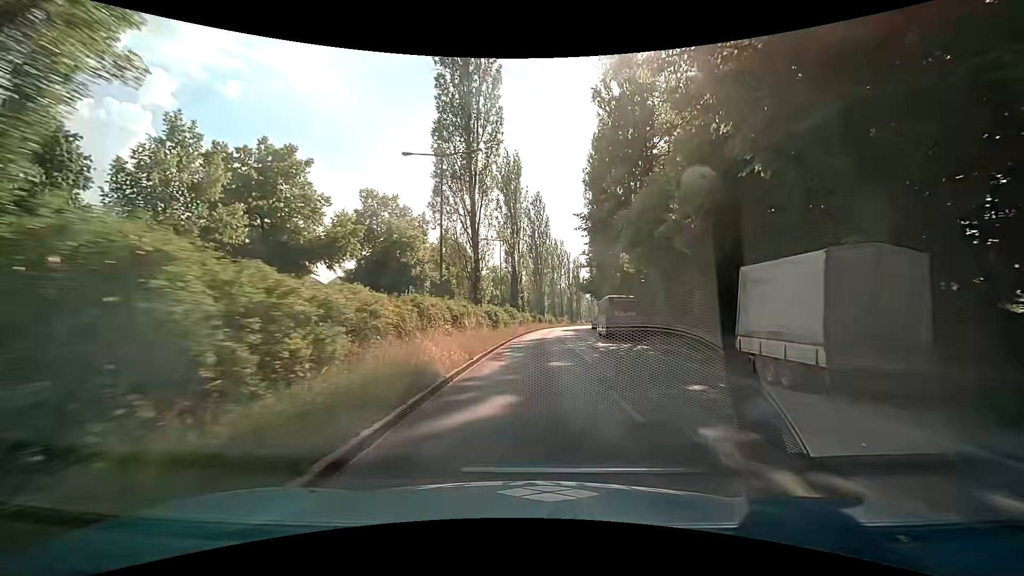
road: secondary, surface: asphalt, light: Day
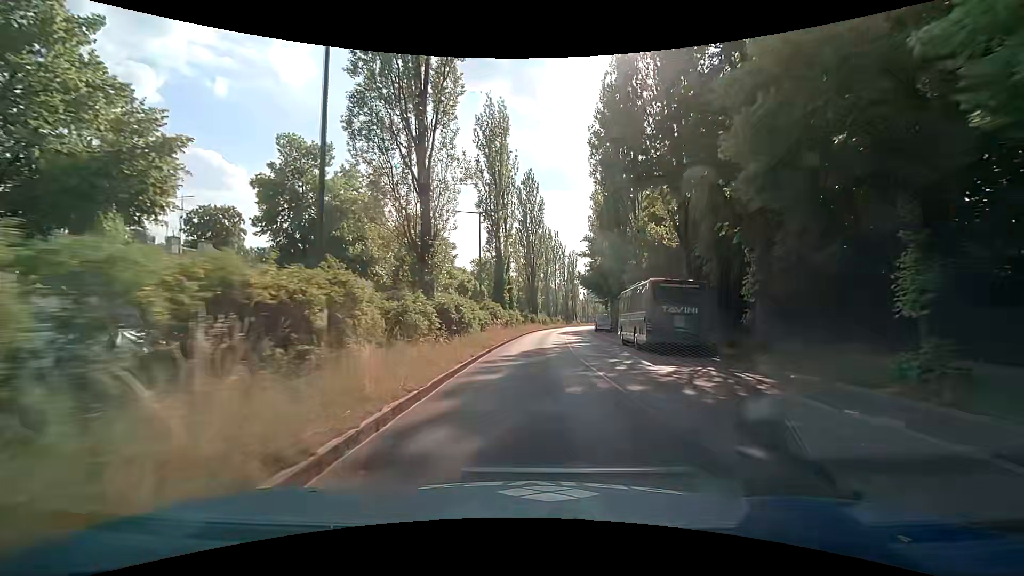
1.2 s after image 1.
(+0.2, +14.7) m; +1°
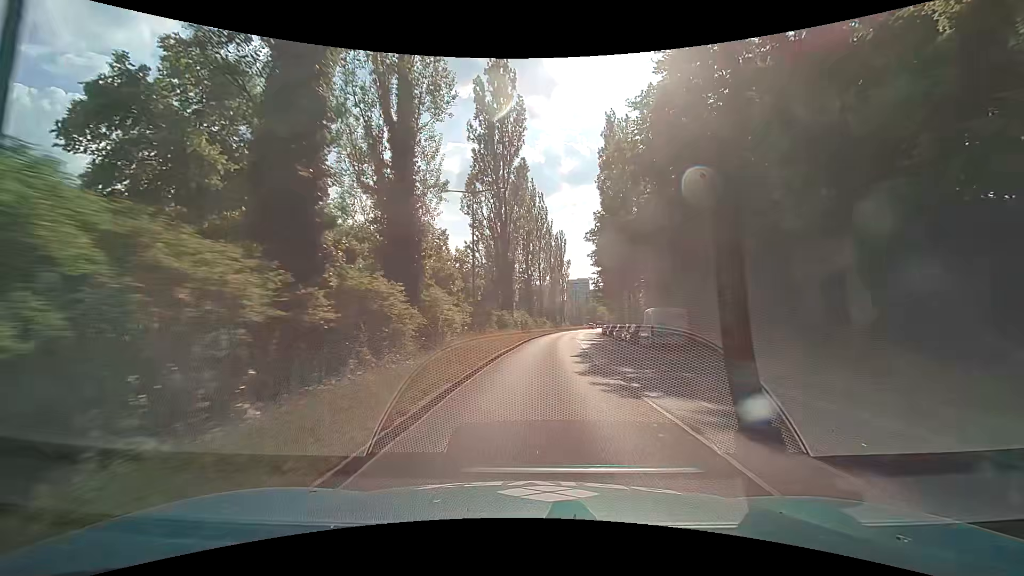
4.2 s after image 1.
(+0.7, +37.6) m; +2°
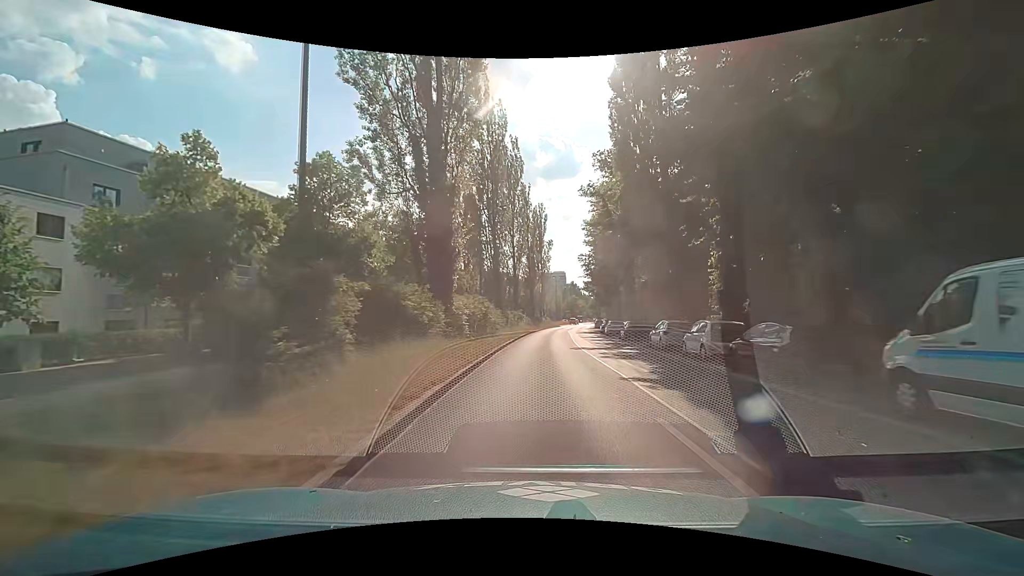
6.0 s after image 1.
(+0.6, +23.2) m; +3°
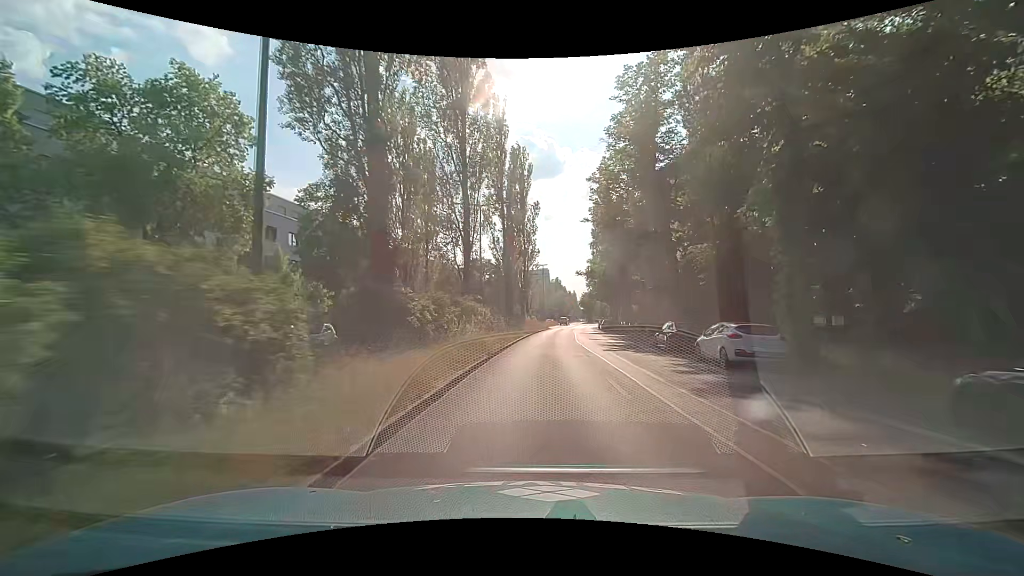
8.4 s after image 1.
(+0.7, +31.4) m; +2°
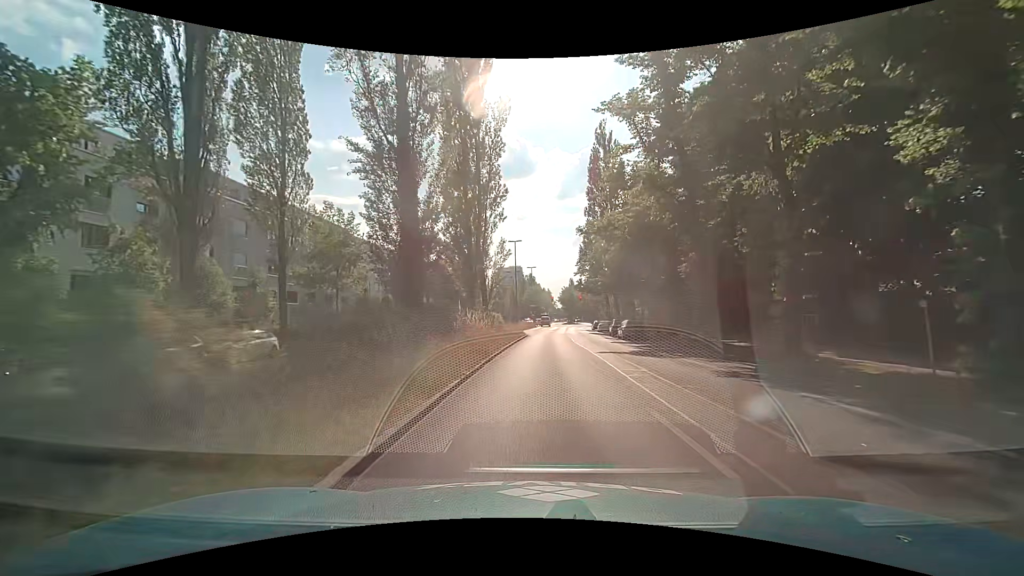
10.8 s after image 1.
(+0.8, +31.3) m; +3°
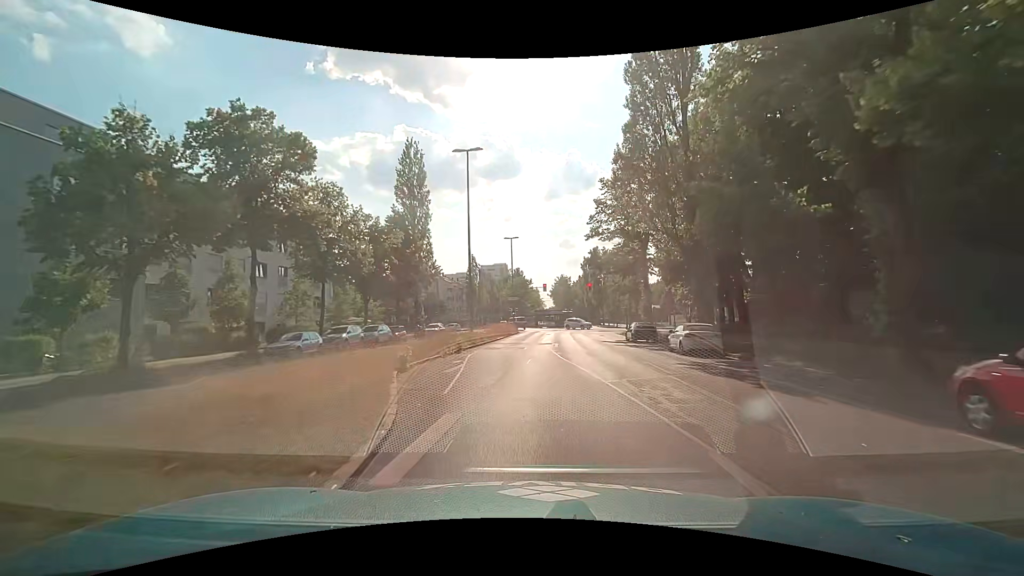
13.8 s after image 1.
(+0.9, +38.4) m; +2°
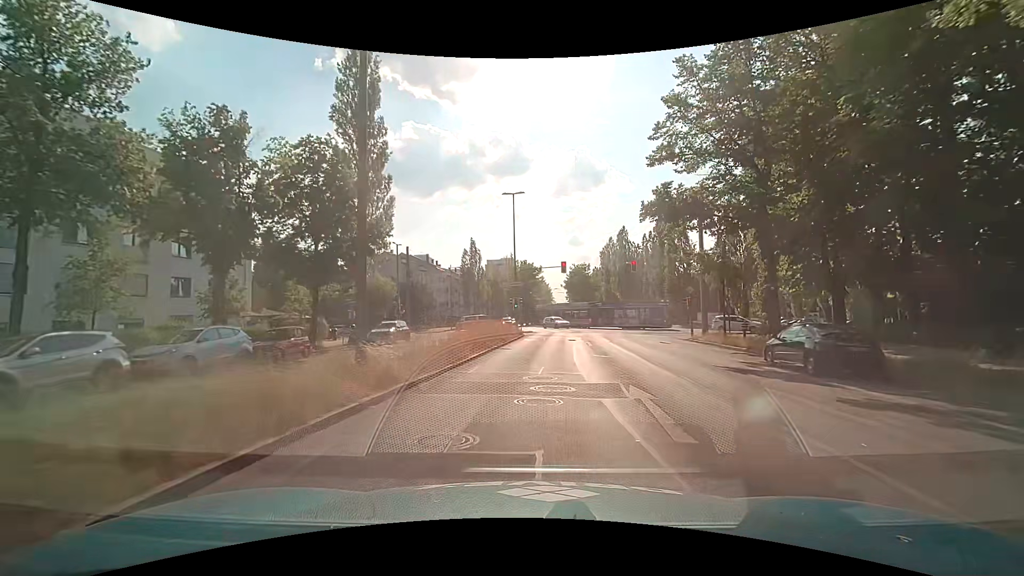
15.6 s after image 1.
(-0.4, +21.6) m; -2°
